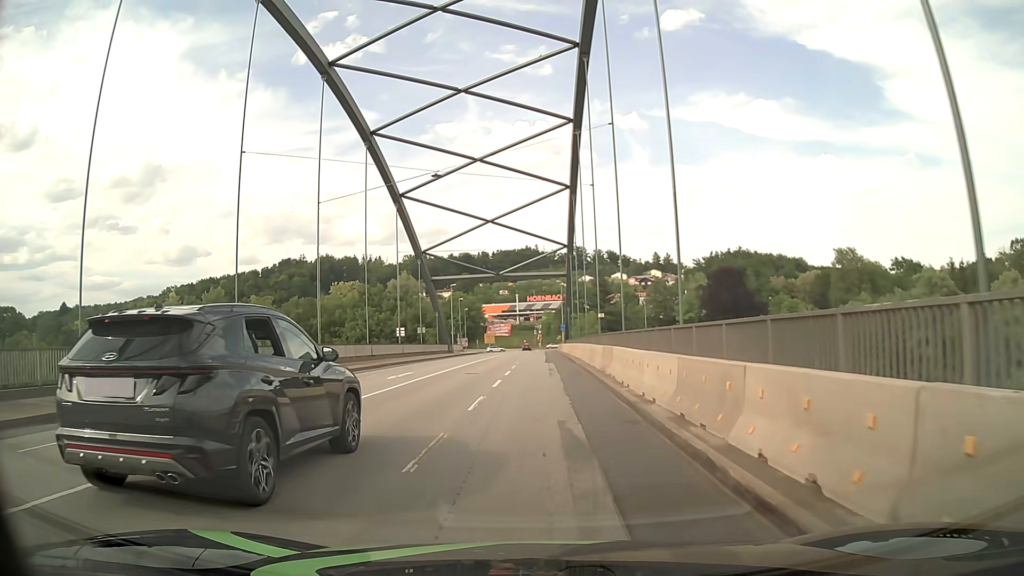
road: primary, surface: asphalt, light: Day
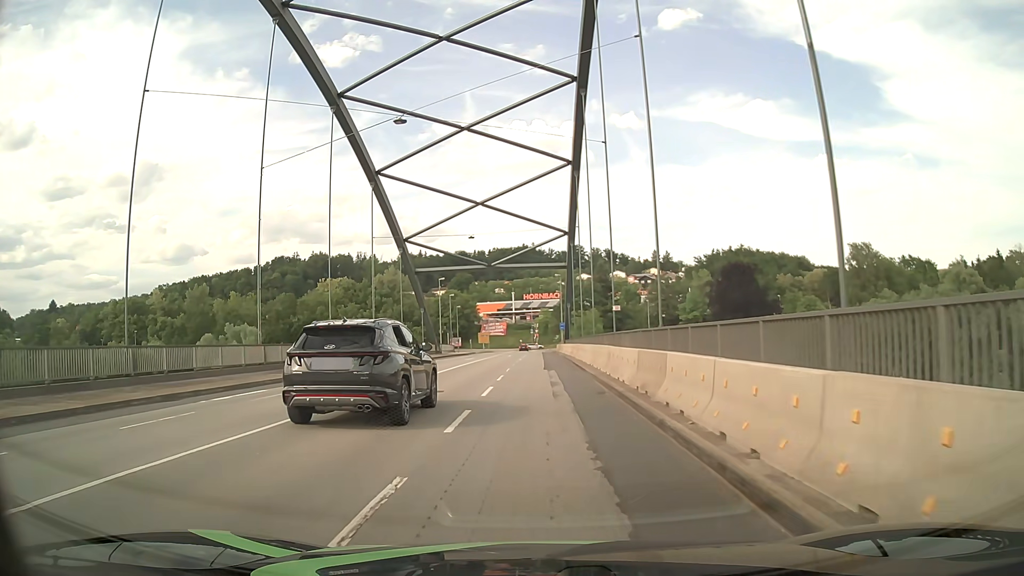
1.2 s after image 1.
(0.0, +9.2) m; 0°
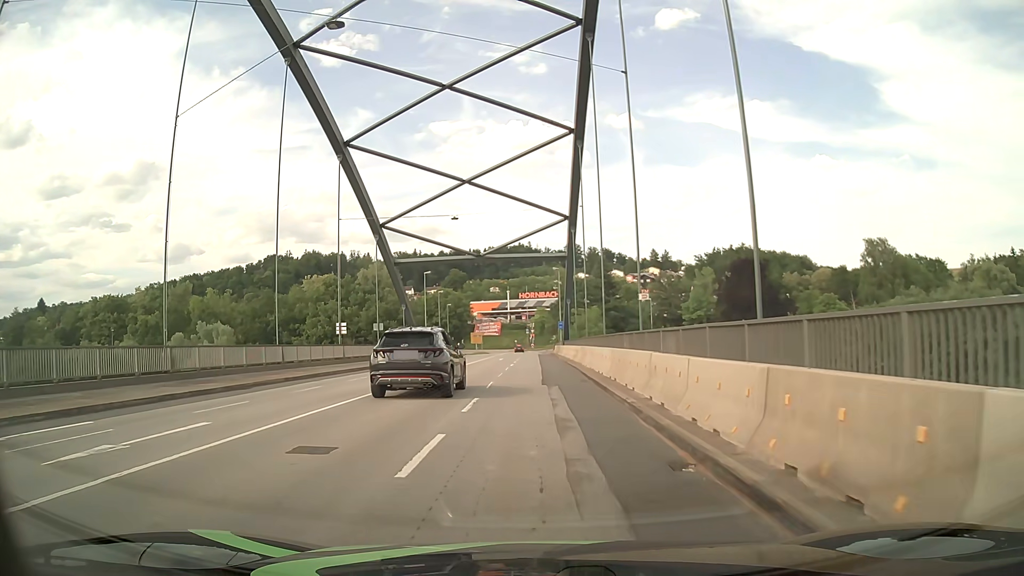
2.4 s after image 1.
(+0.1, +9.1) m; 0°
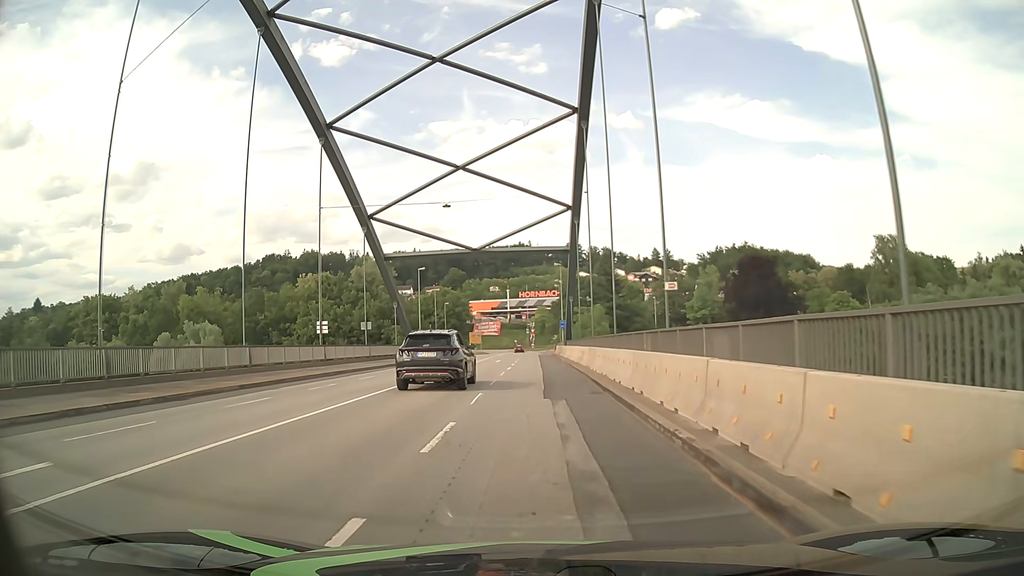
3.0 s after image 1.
(0.0, +4.5) m; 0°
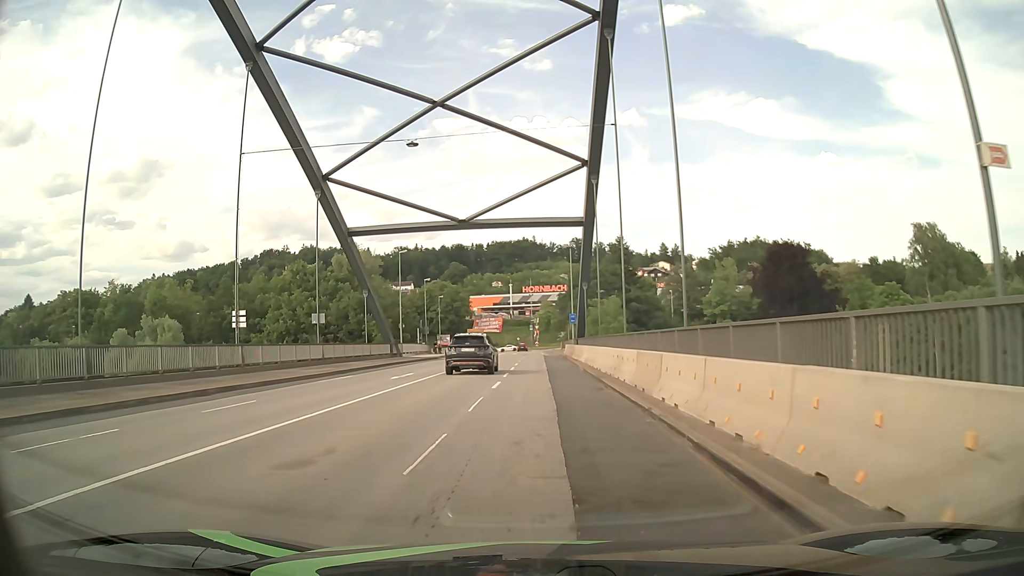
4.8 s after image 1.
(0.0, +13.5) m; 0°
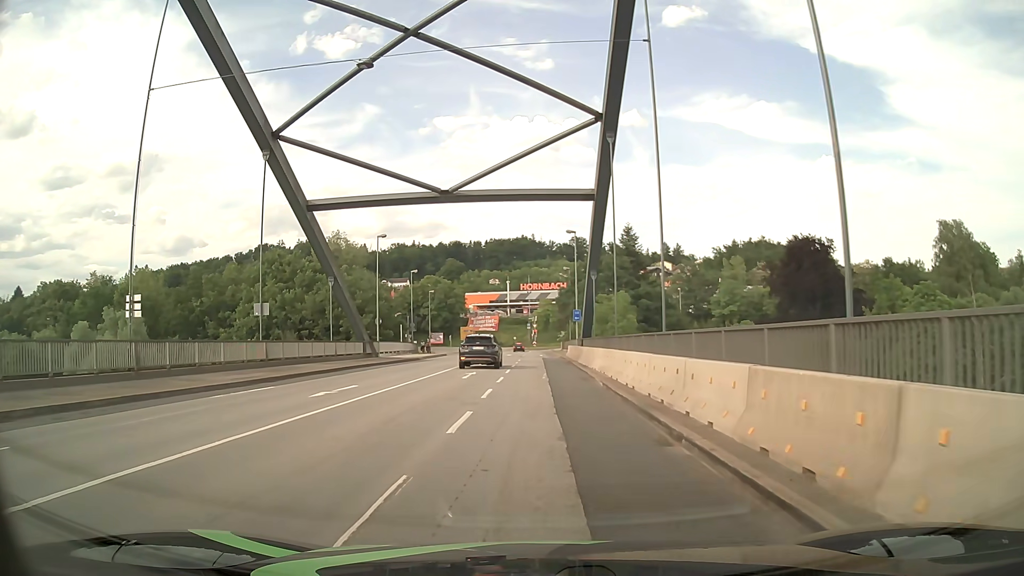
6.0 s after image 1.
(0.0, +9.0) m; 0°
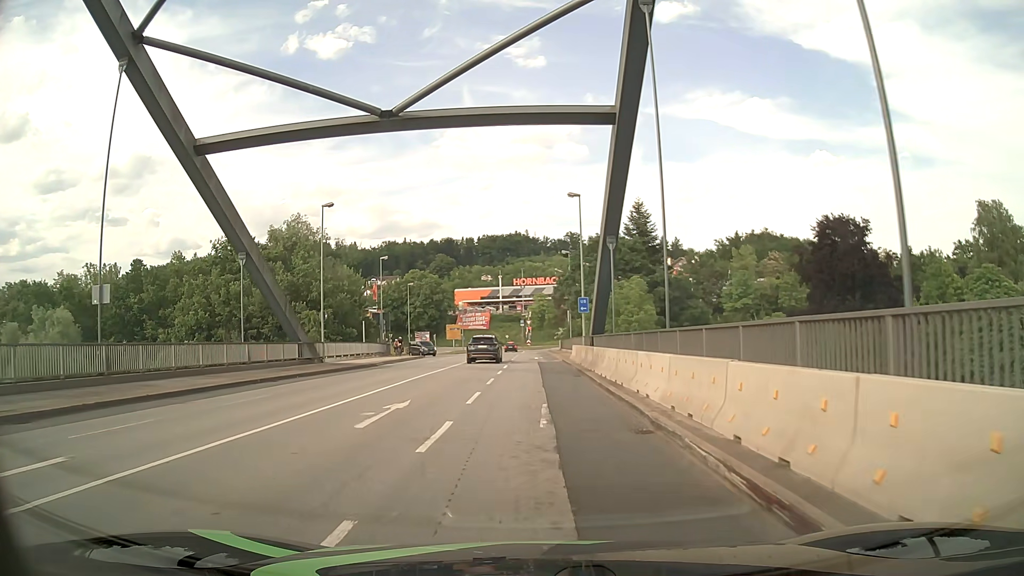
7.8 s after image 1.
(+0.1, +13.6) m; 0°
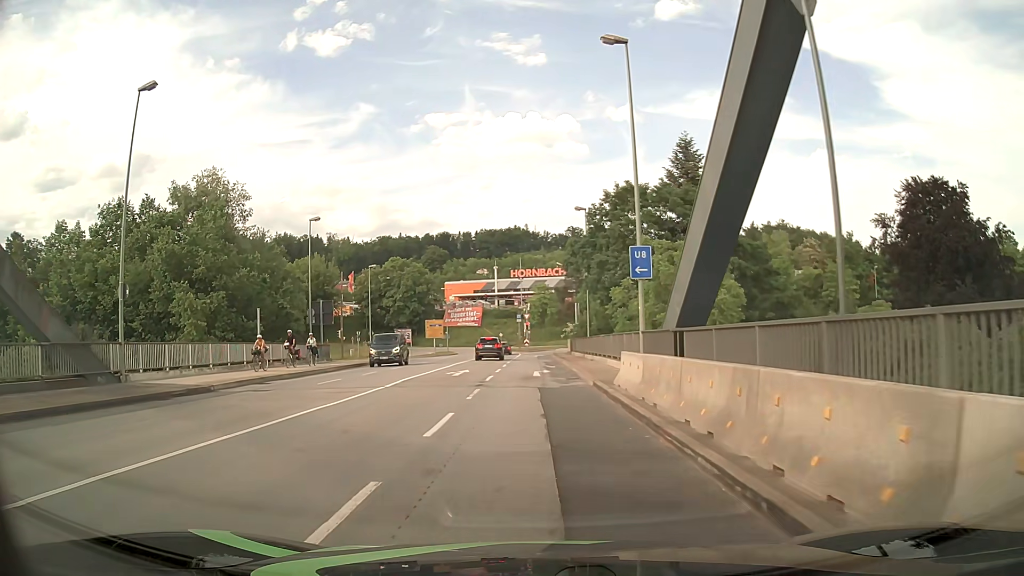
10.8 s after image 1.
(+0.1, +22.7) m; 0°
(0, +10) (0, +20) (0, +30) (0, +40) (0, +50) (0, +60) (+1, +70) (+7, +78) (+15, +83) (+25, +86) m
